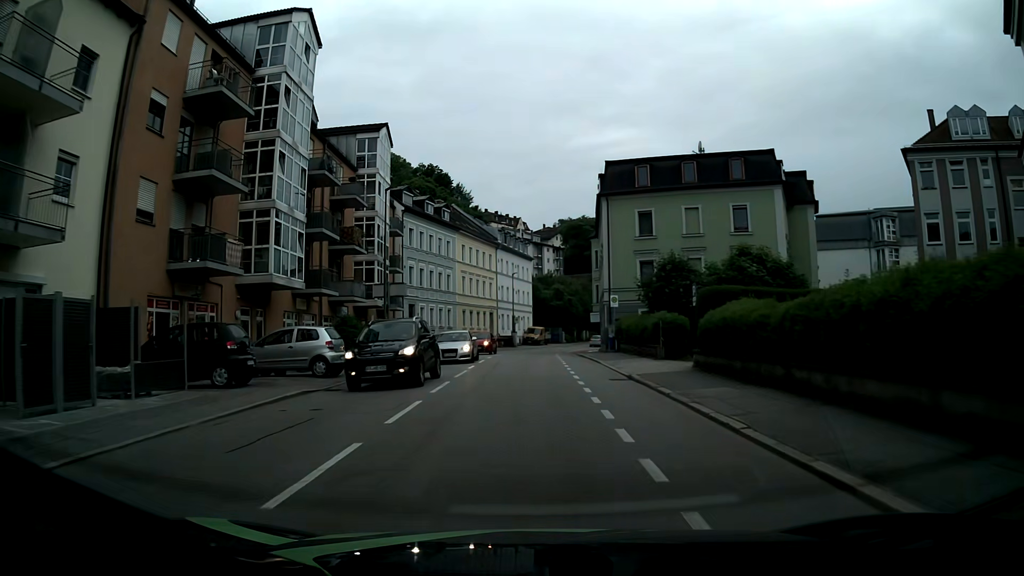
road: tertiary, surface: asphalt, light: Day
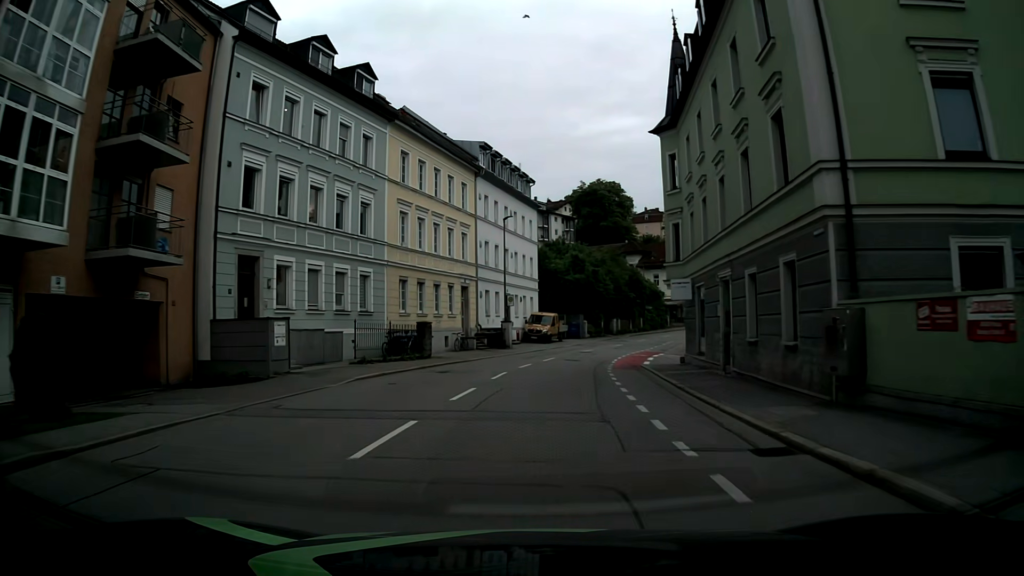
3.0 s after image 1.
(-0.2, +32.9) m; 0°
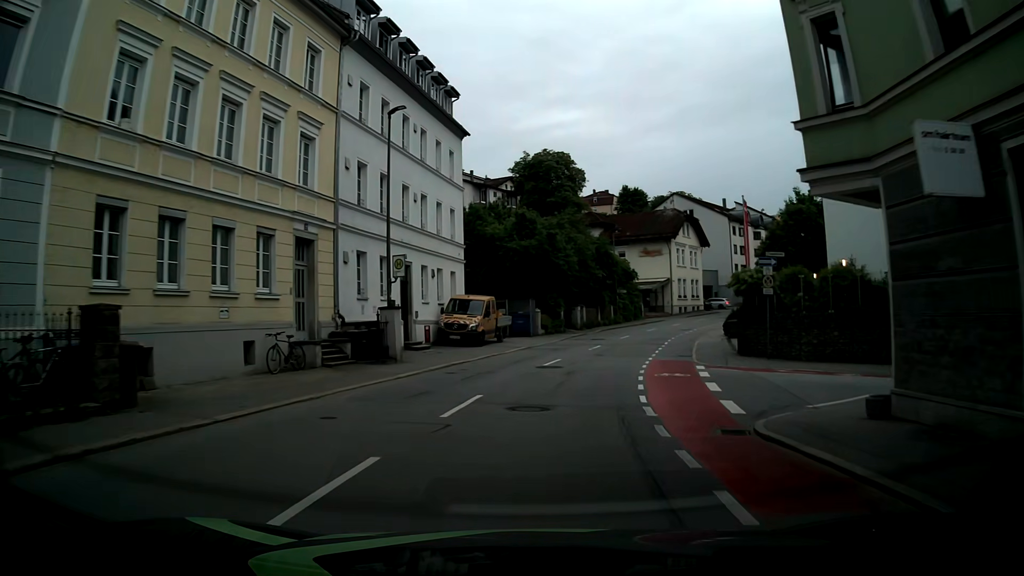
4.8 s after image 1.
(+0.8, +20.7) m; +5°
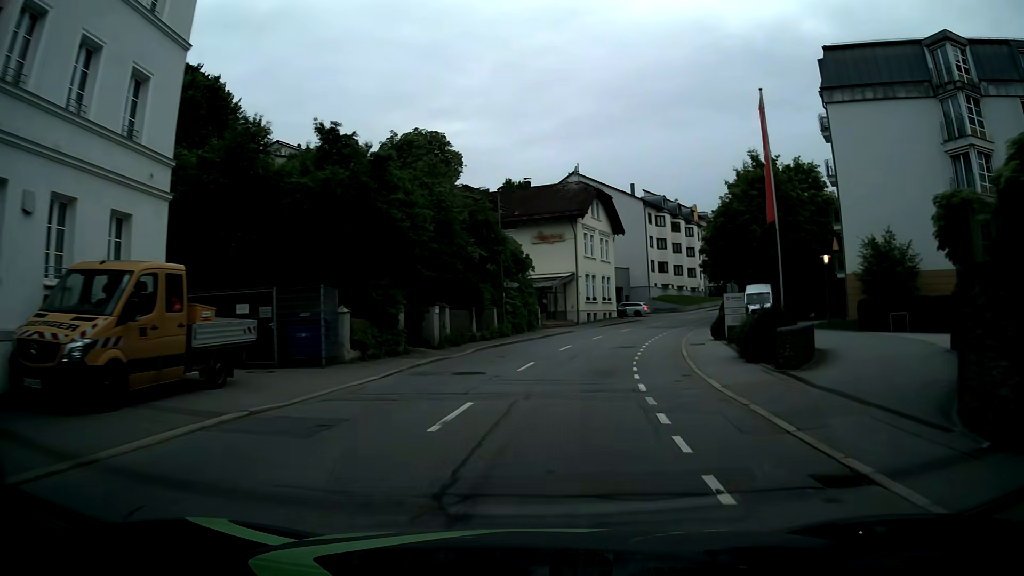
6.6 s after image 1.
(+2.1, +21.1) m; +11°
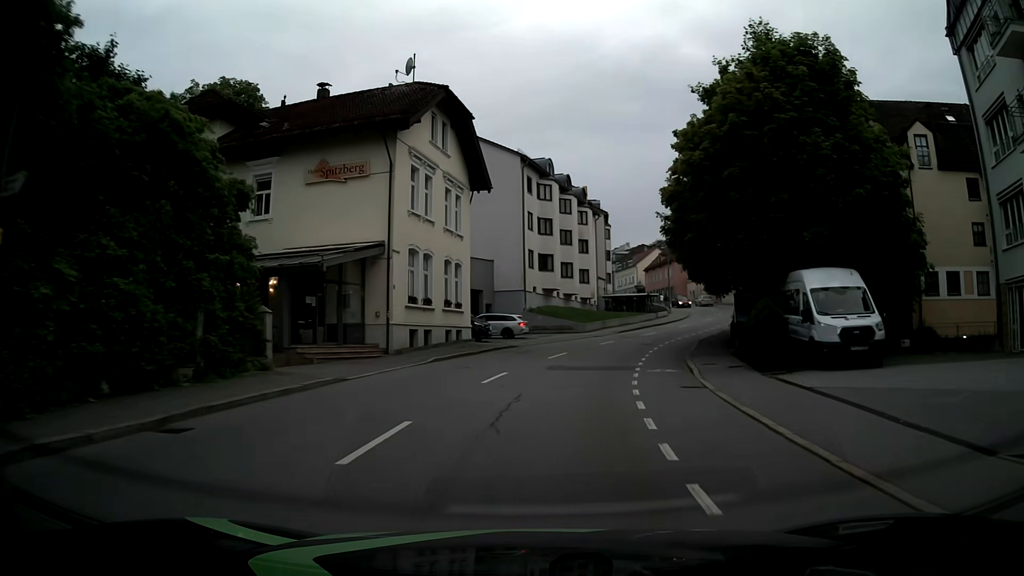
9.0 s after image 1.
(+3.2, +28.5) m; +12°
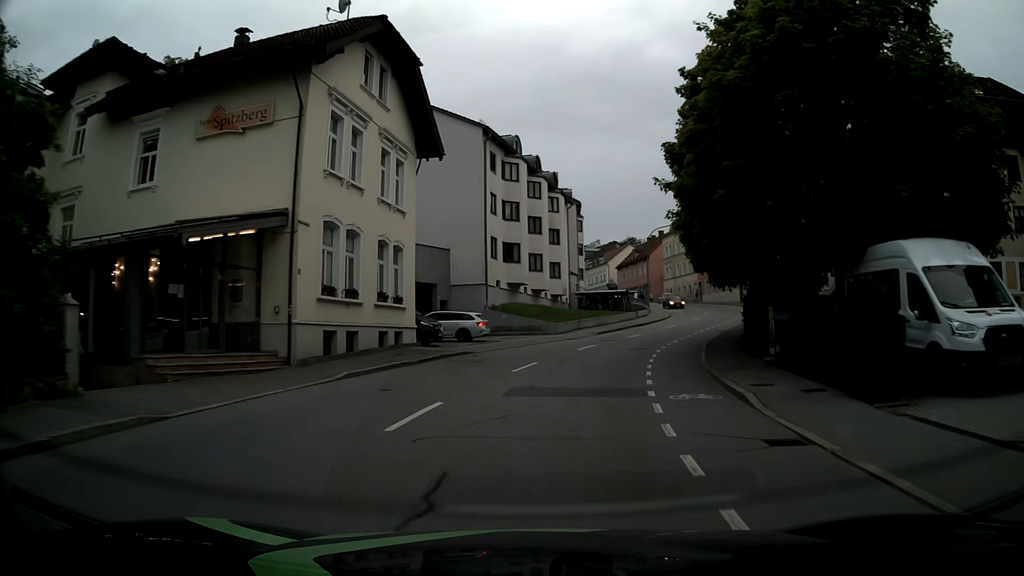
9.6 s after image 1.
(+0.3, +7.1) m; +4°
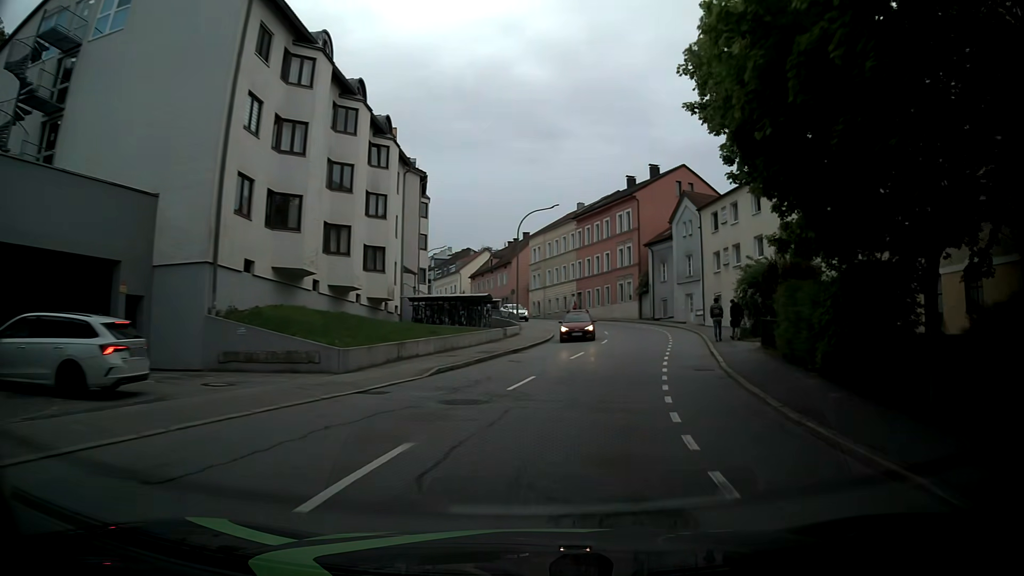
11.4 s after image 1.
(+1.9, +20.9) m; +12°
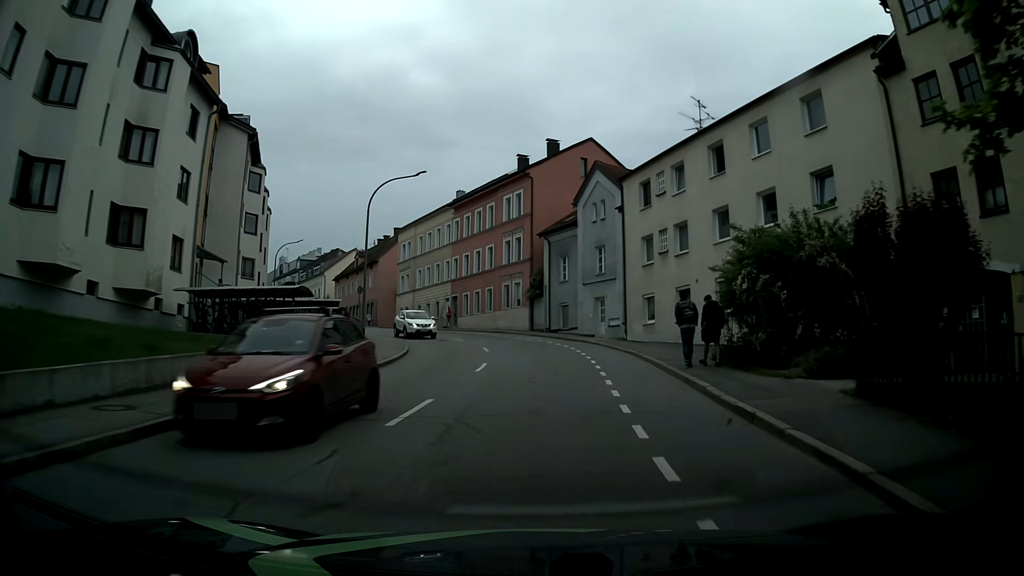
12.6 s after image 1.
(+1.3, +13.6) m; +9°
